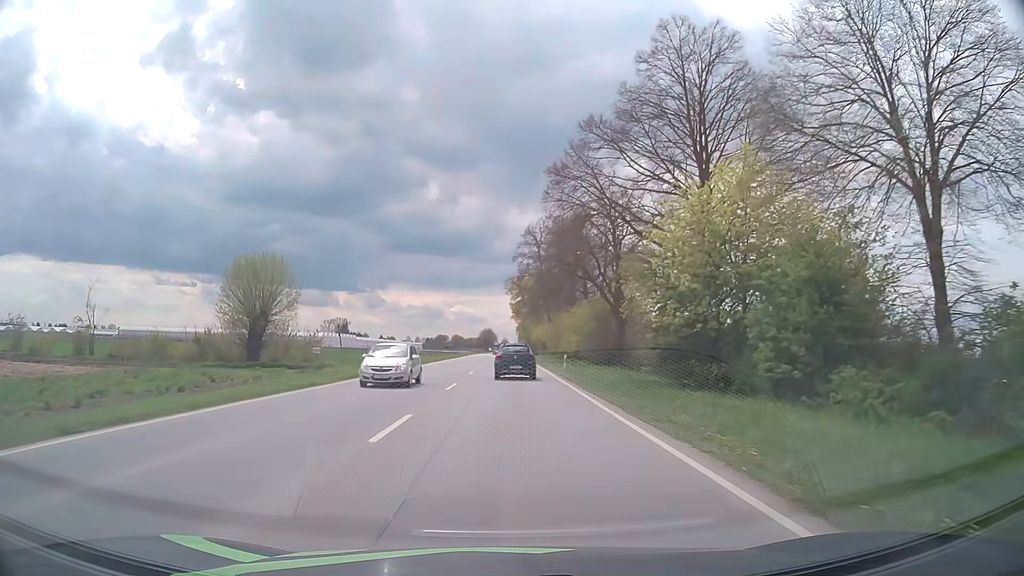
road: primary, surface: asphalt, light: Day
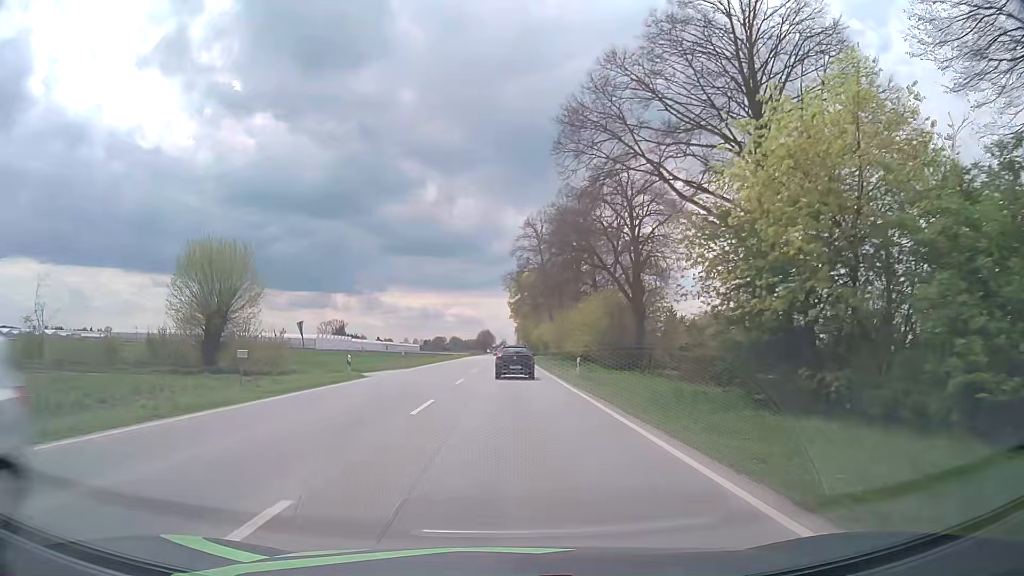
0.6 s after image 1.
(0.0, +7.7) m; 0°
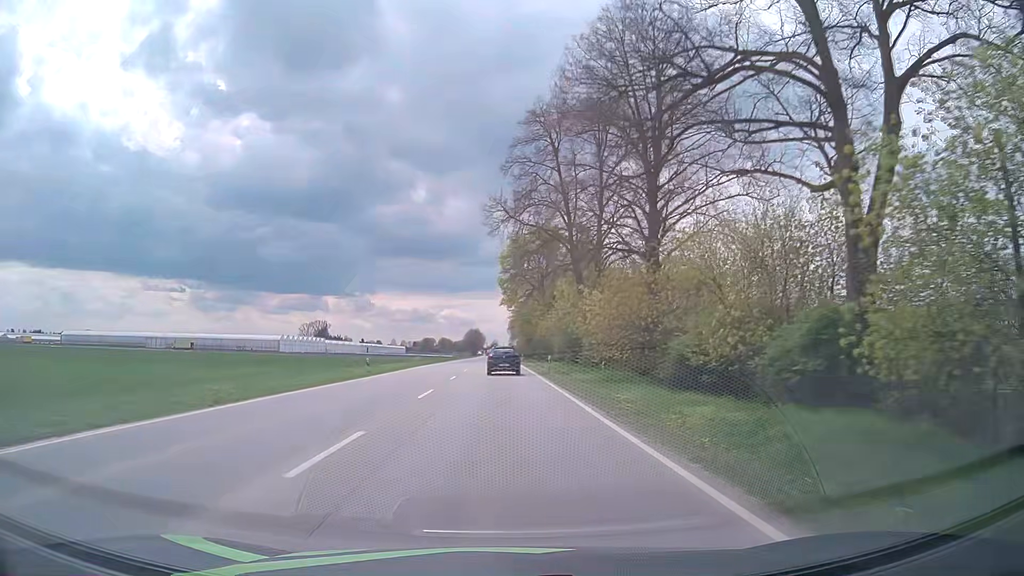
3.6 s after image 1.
(+0.4, +43.2) m; +1°
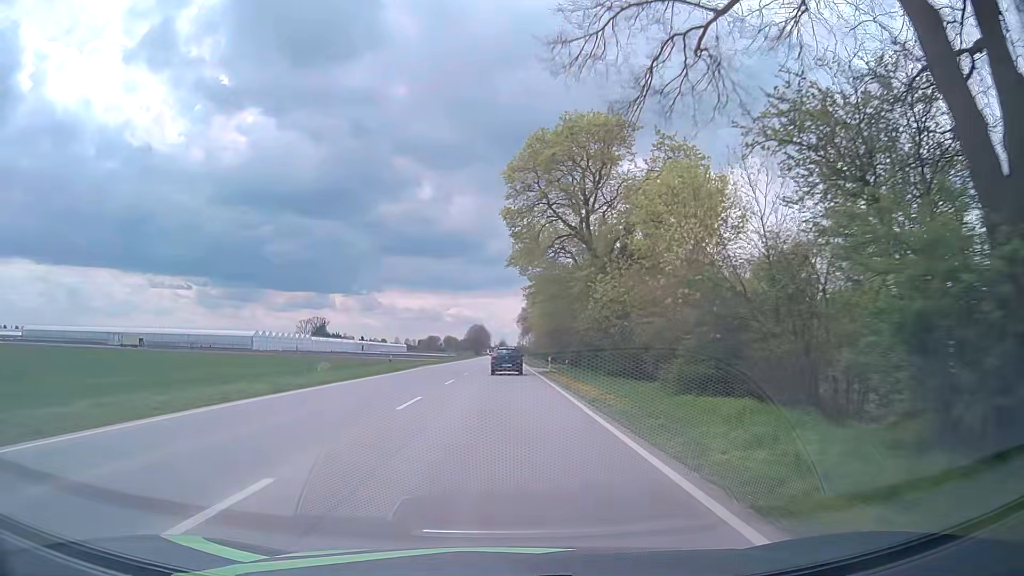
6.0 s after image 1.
(0.0, +40.3) m; -1°
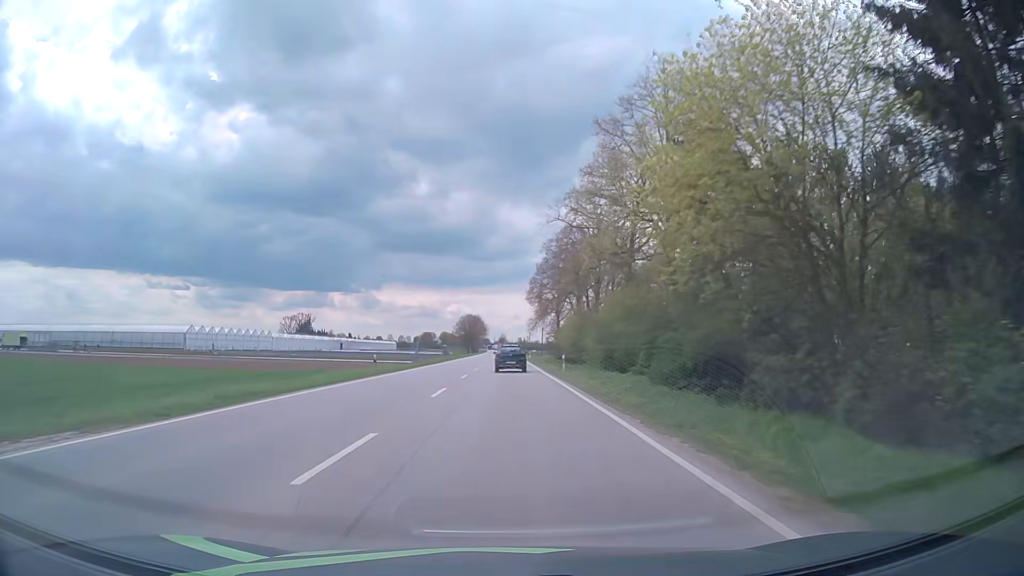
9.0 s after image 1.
(+0.1, +56.3) m; 0°
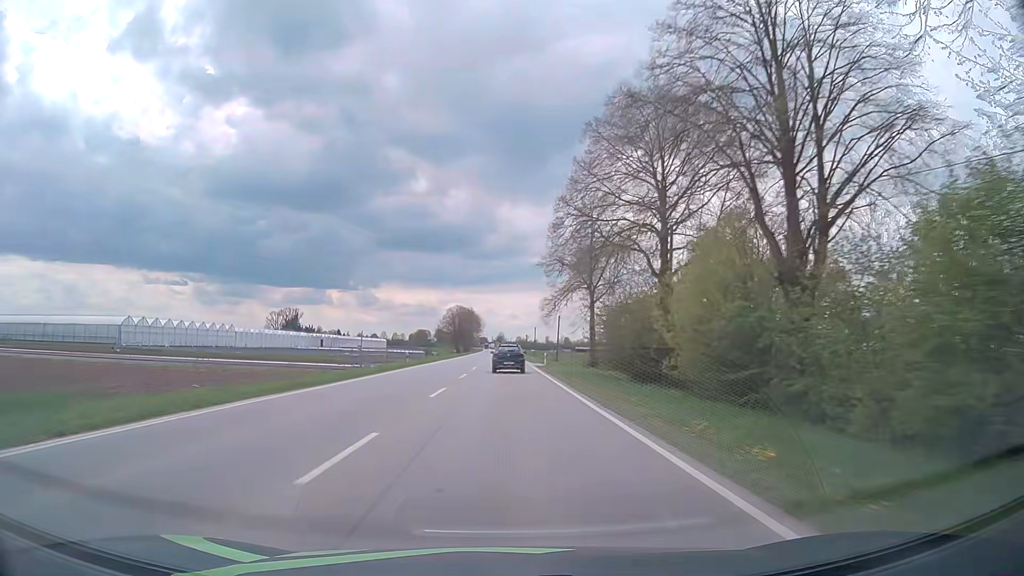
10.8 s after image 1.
(0.0, +36.2) m; 0°
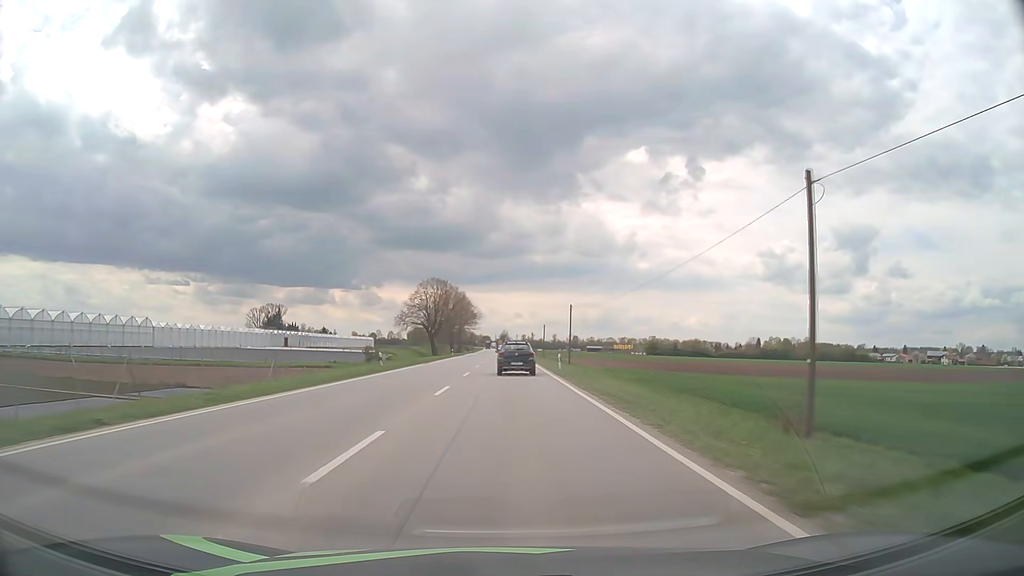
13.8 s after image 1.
(-0.2, +60.1) m; 0°
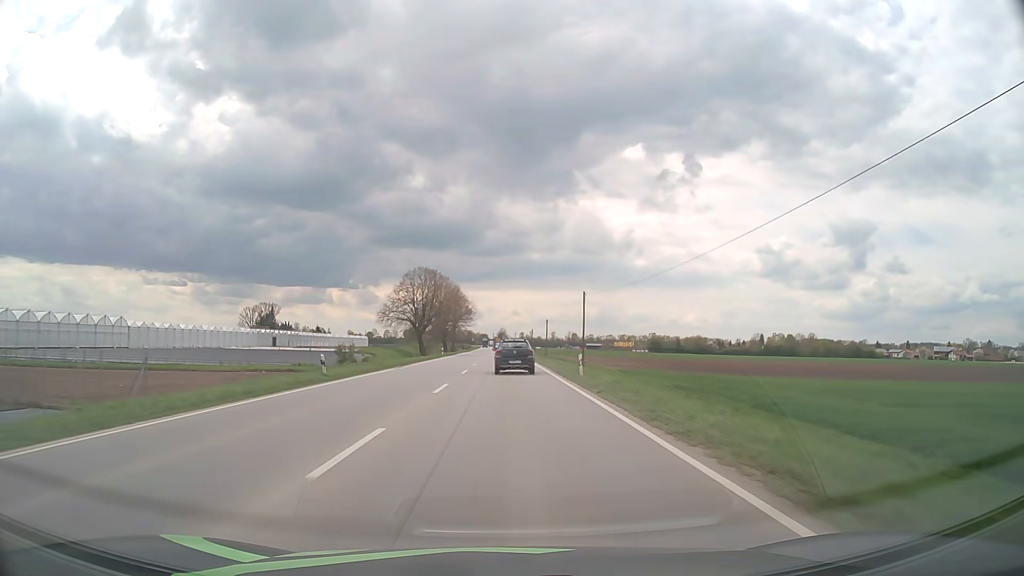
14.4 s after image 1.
(0.0, +11.8) m; 0°
(0, +10) (0, +20) (0, +30) (0, +40) (0, +50) (0, +60) (0, +70) (0, +80) (0, +90) (0, +100) m
